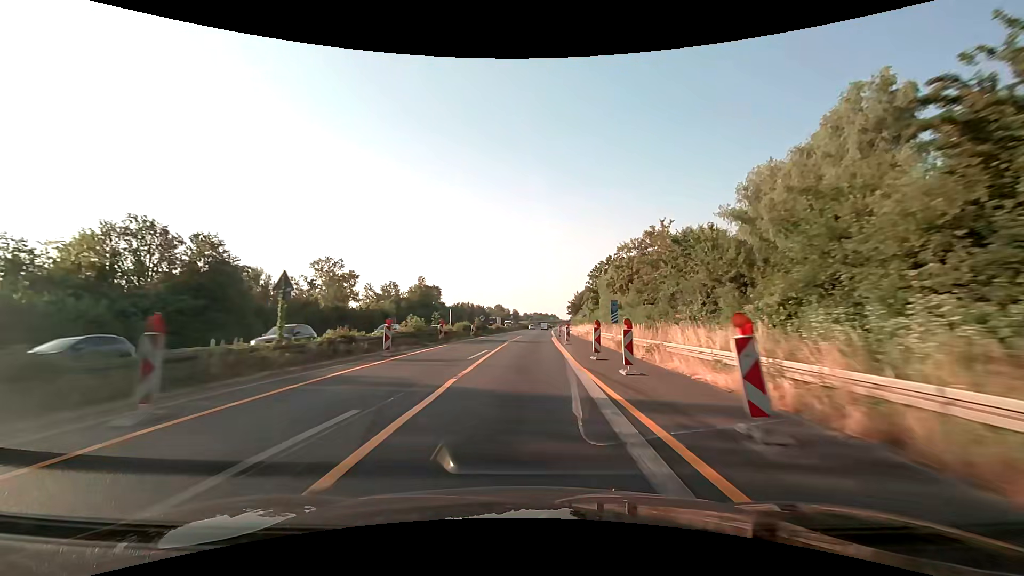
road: motorway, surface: asphalt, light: Day
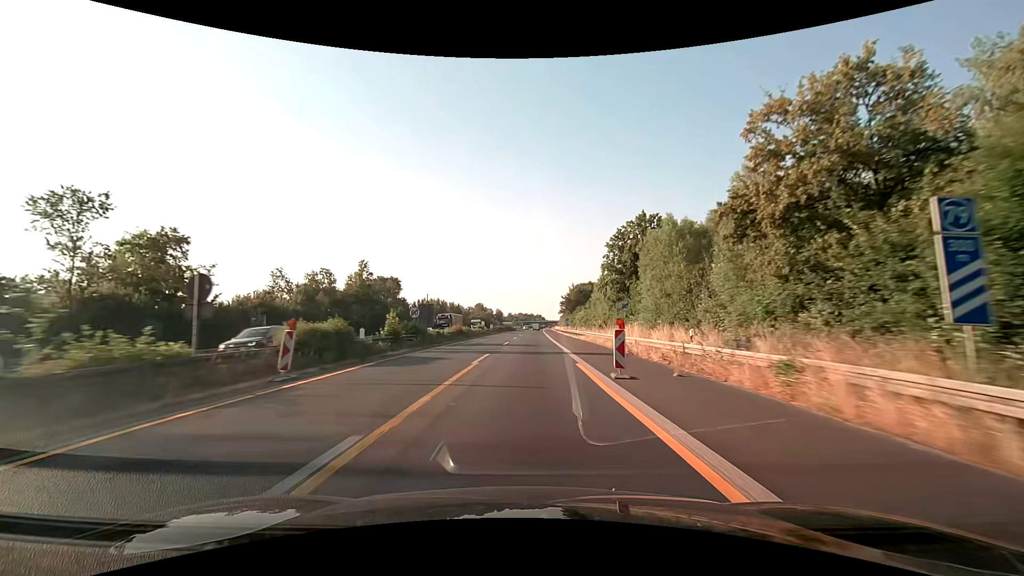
(+0.8, +37.5) m; +2°
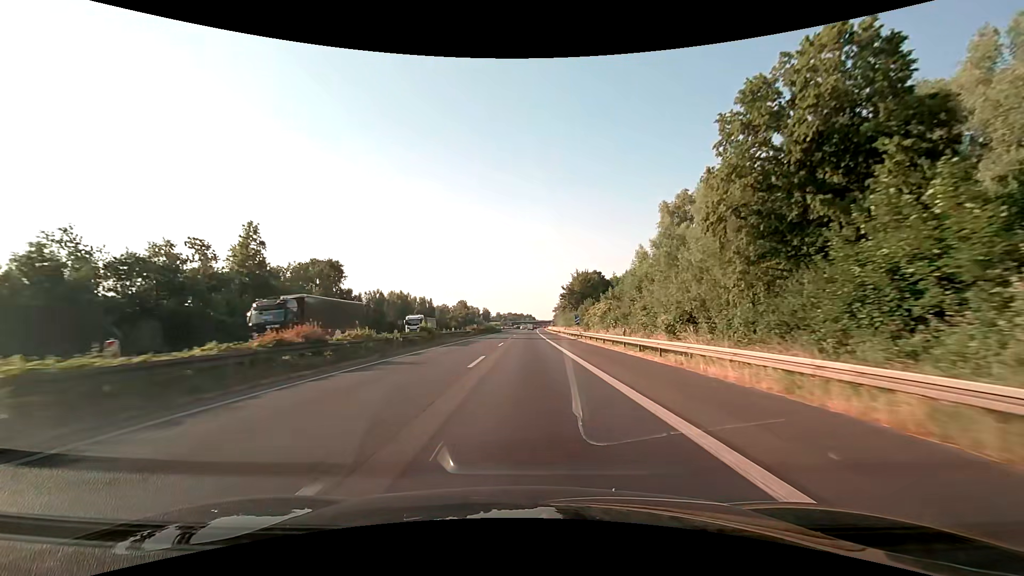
(+0.4, +37.5) m; +1°
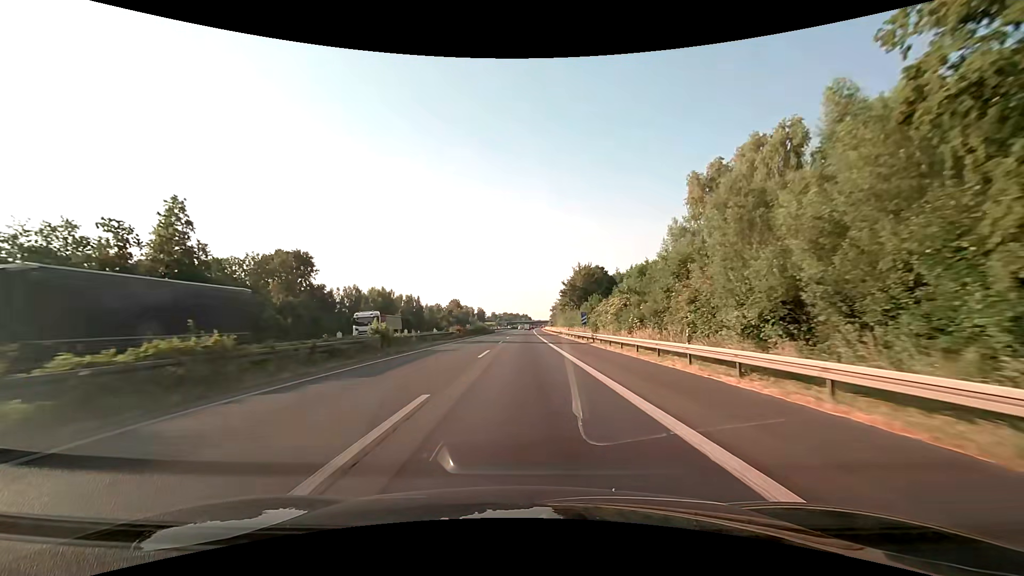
(+0.1, +12.5) m; +1°
